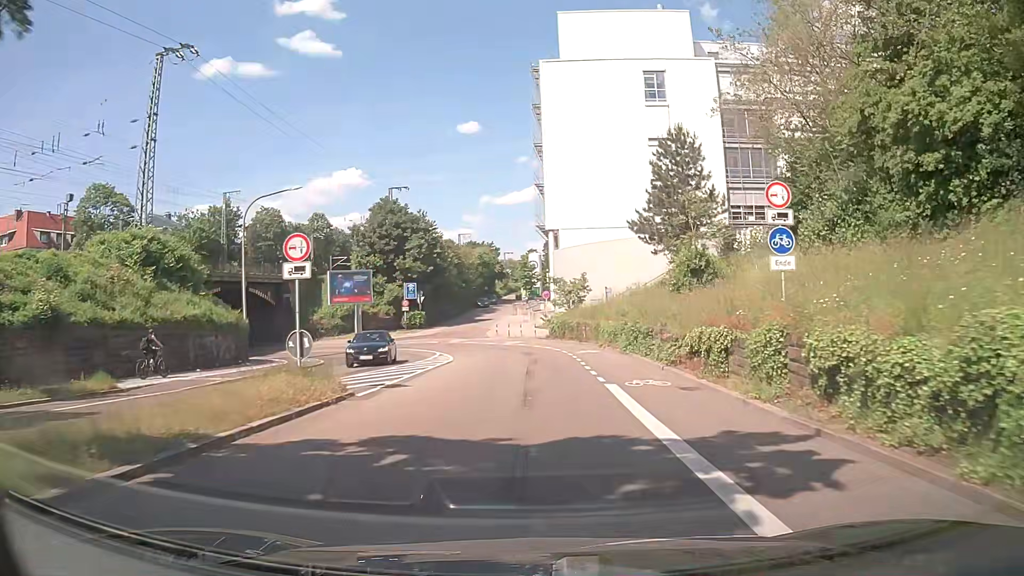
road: secondary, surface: asphalt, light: Day
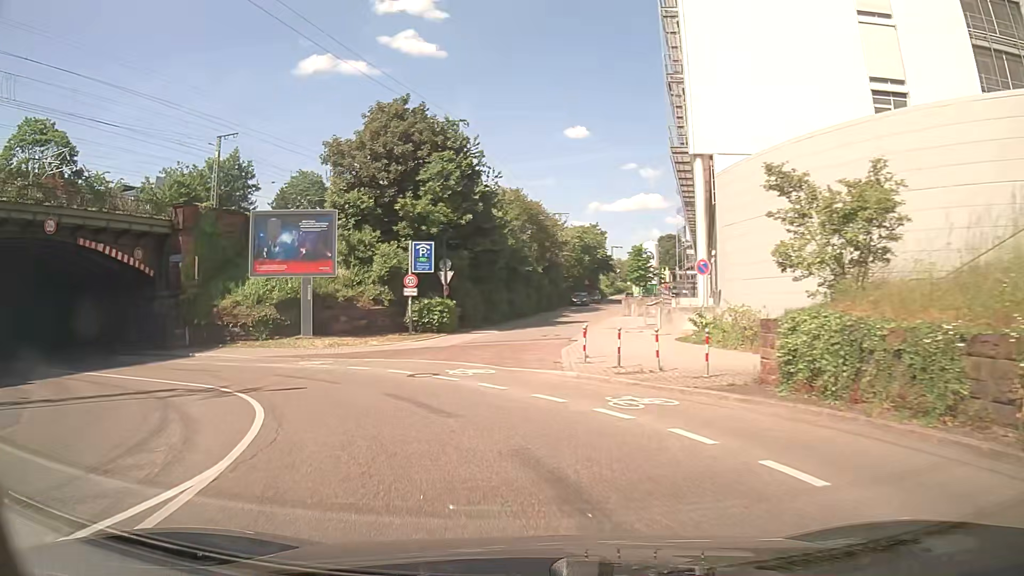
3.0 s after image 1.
(-1.1, +30.1) m; -9°
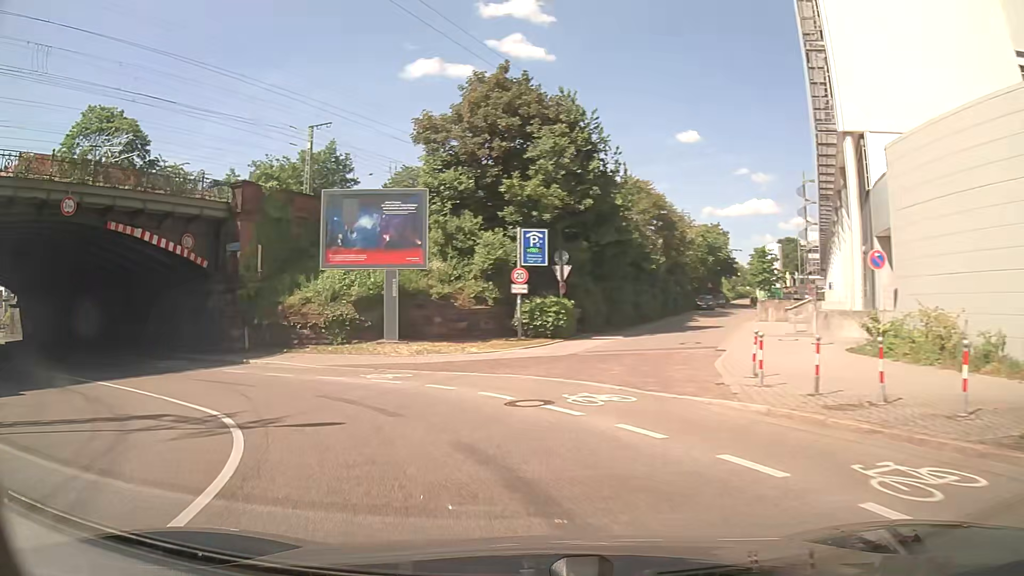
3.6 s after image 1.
(-0.4, +5.1) m; -10°
(-2, +10) (-9, +17) (-18, +21) (-27, +25) (-37, +28) (-46, +32) (-55, +36) (-65, +39) (-74, +43) (-83, +47) m
